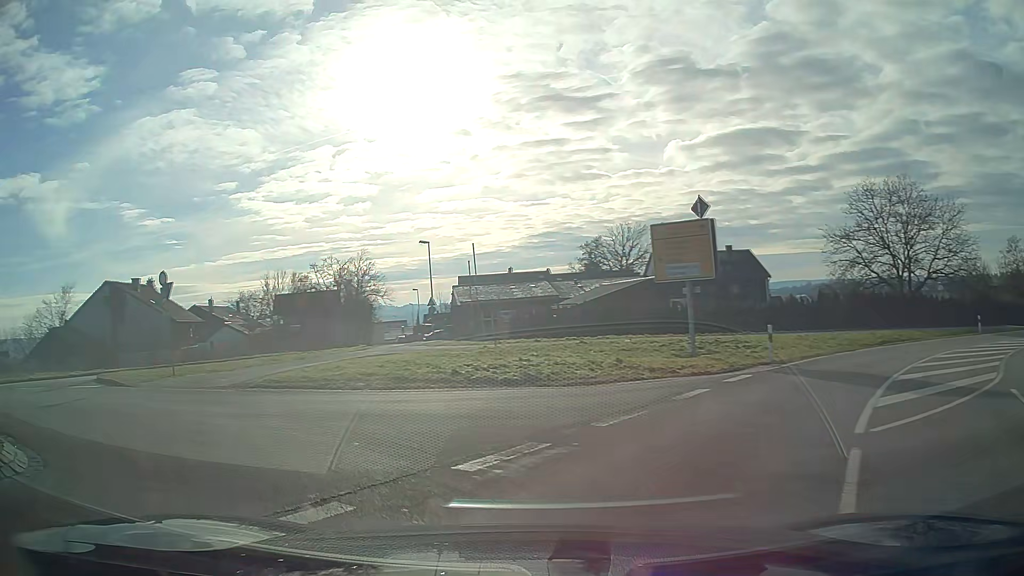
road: tertiary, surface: asphalt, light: Day
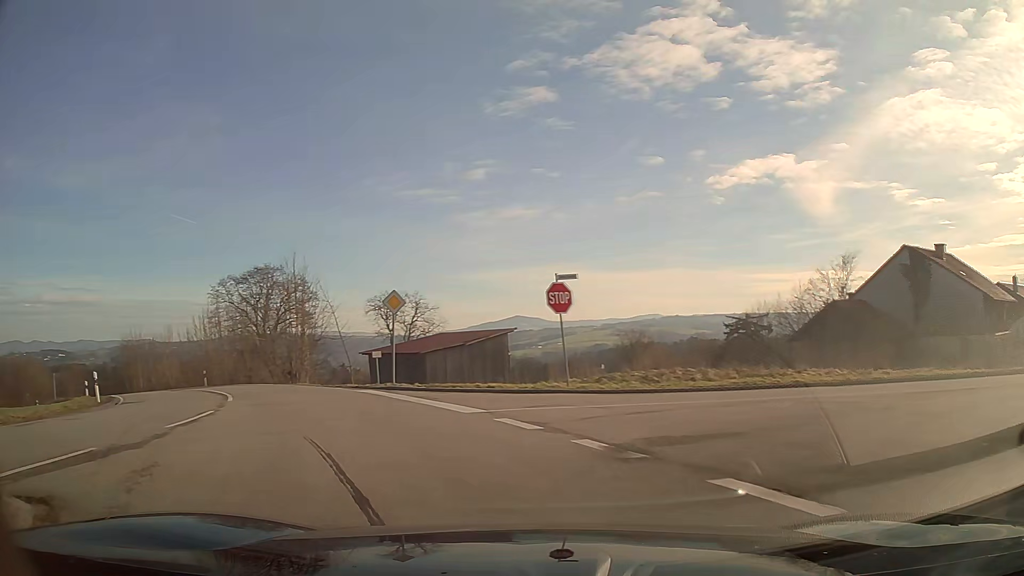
(-9.7, +12.9) m; -67°
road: secondary
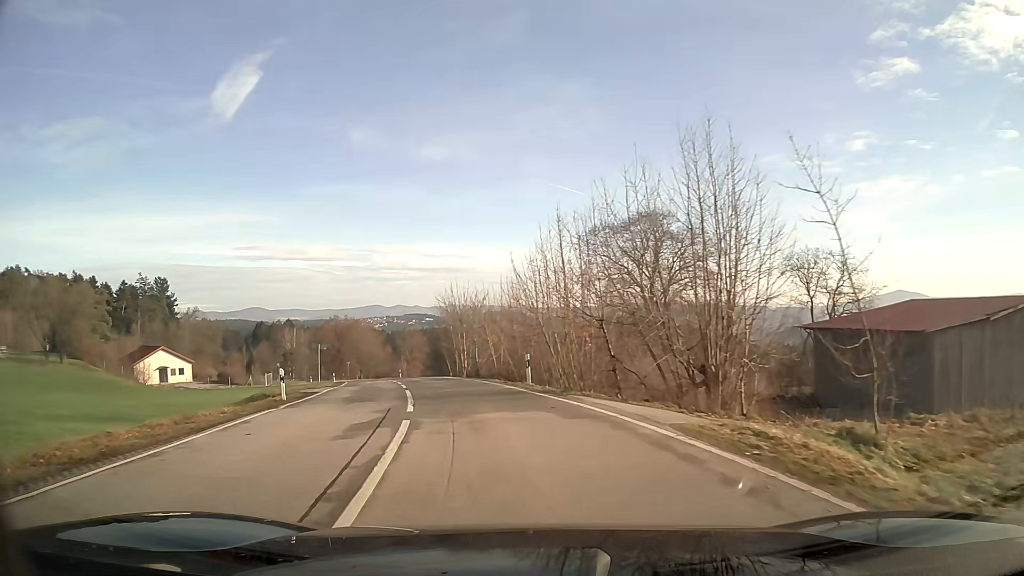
(-6.2, +19.6) m; -30°
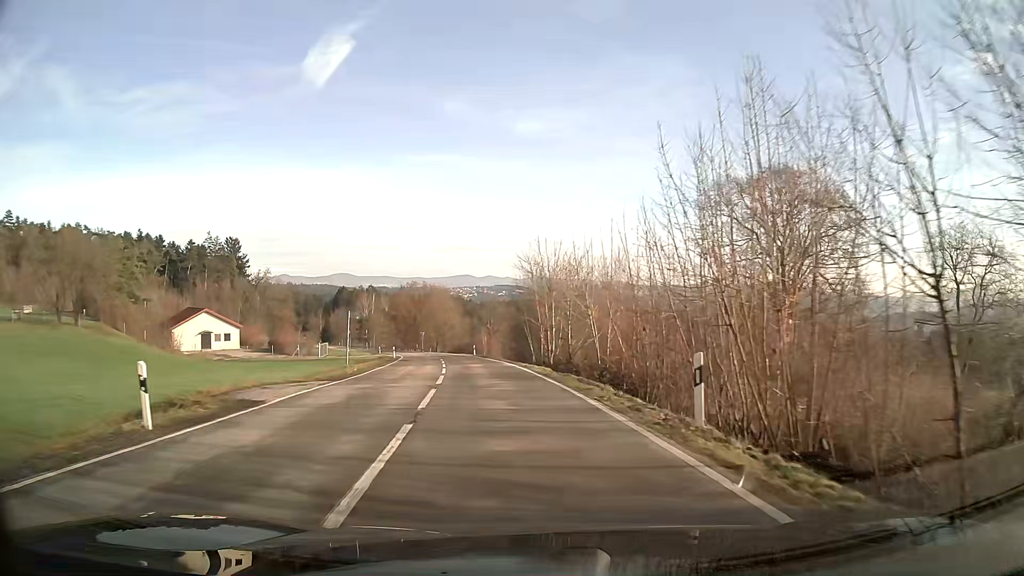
(-0.9, +13.3) m; -7°
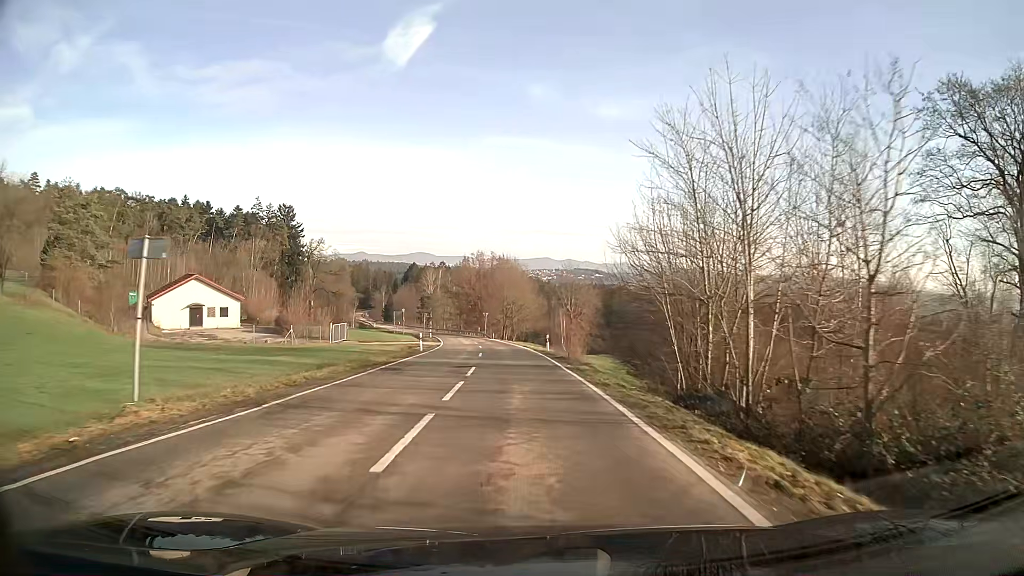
(-1.4, +23.9) m; -6°
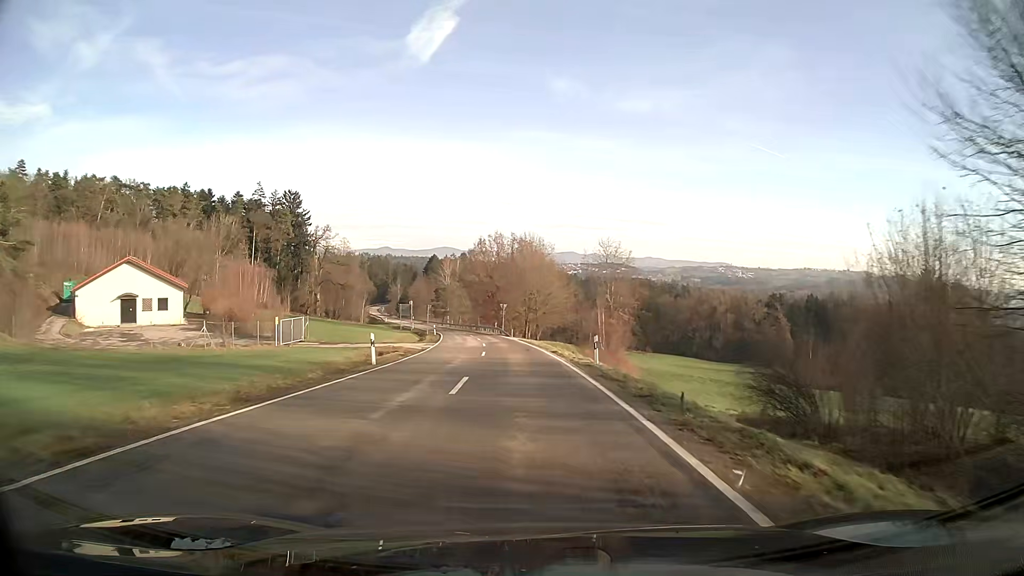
(-0.3, +18.2) m; -2°
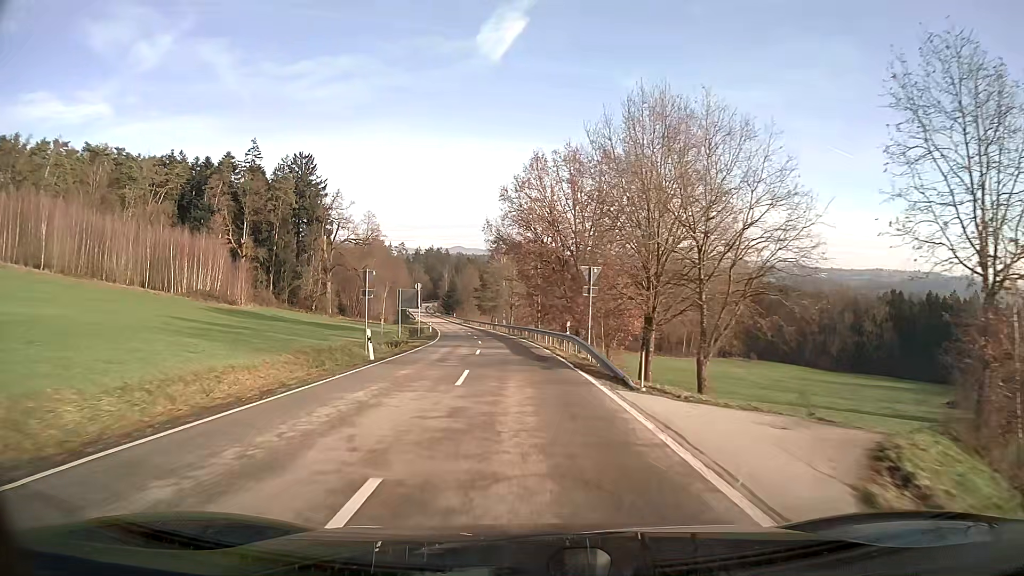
(-2.8, +51.6) m; -7°
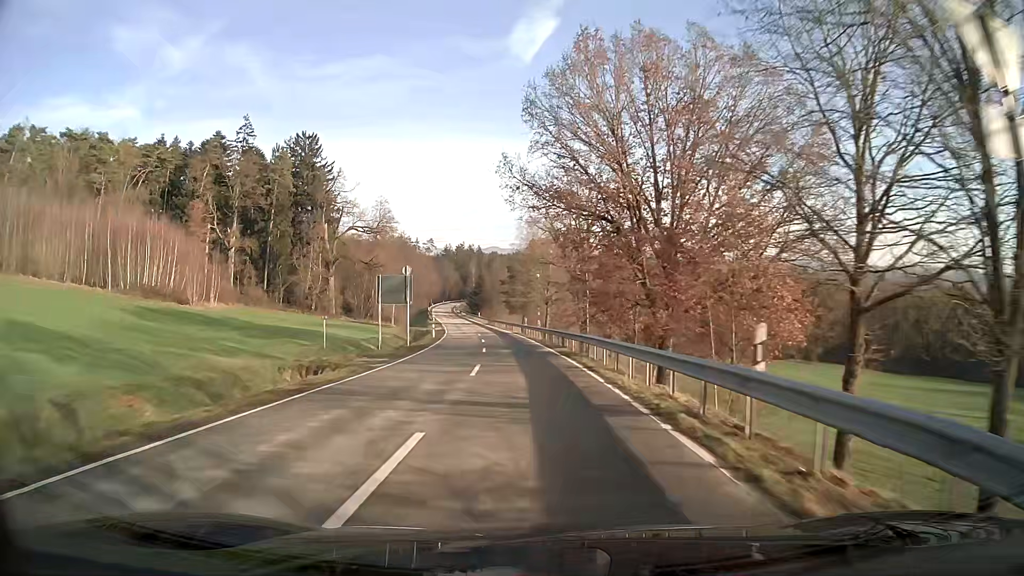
(-0.6, +22.4) m; -3°
